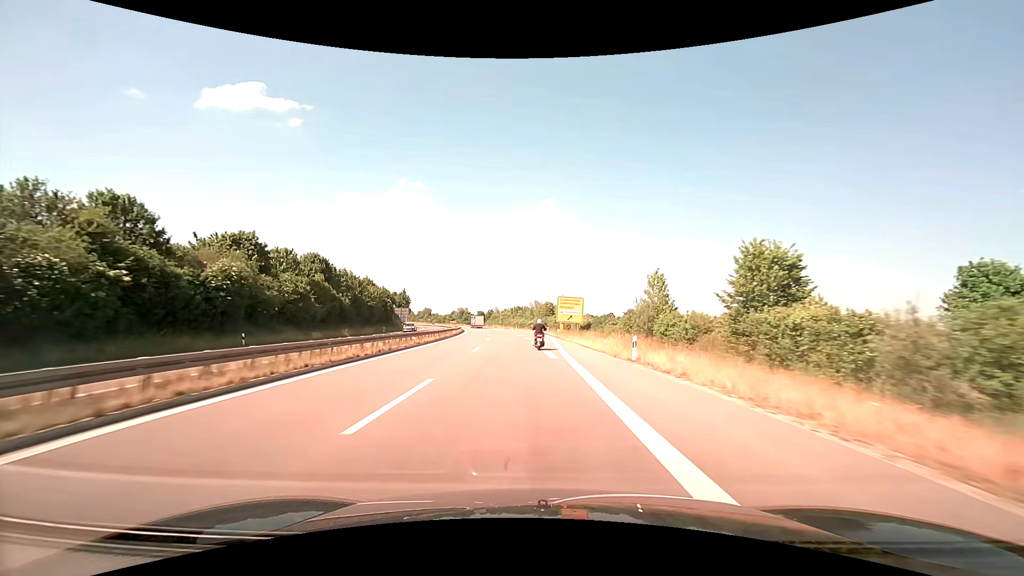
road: trunk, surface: asphalt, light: Day
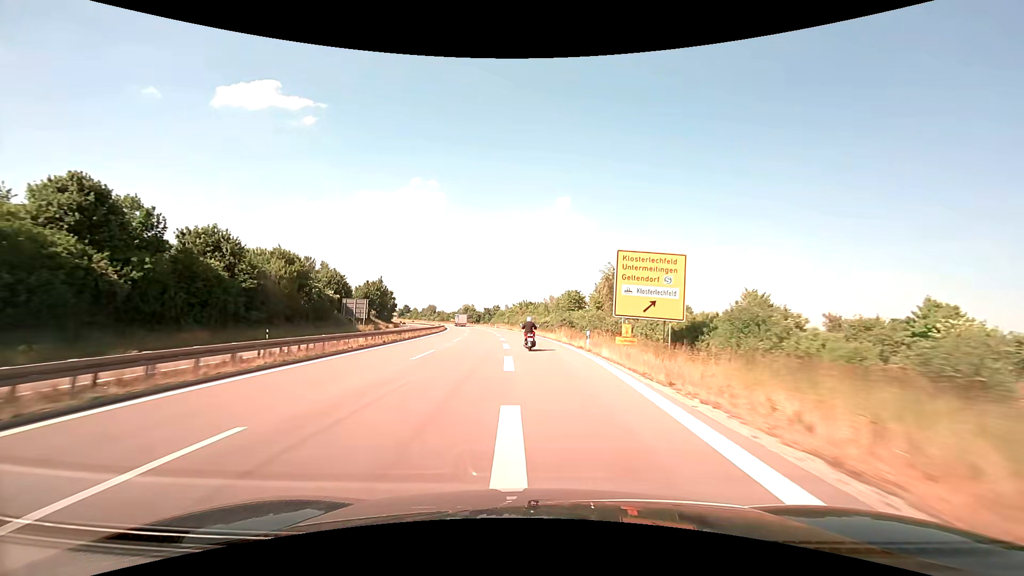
(-0.4, +41.8) m; -1°
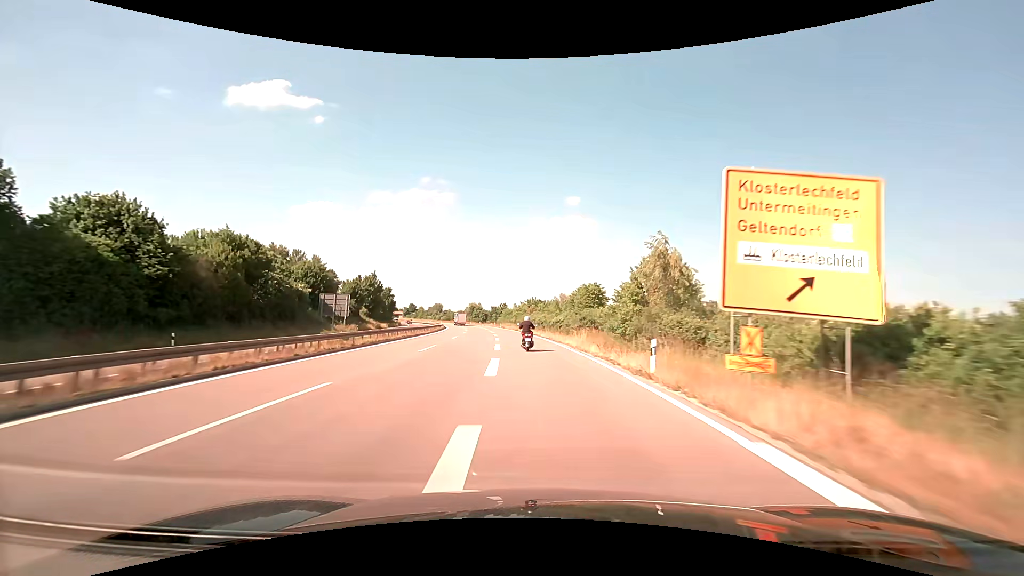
(-0.1, +13.5) m; -1°
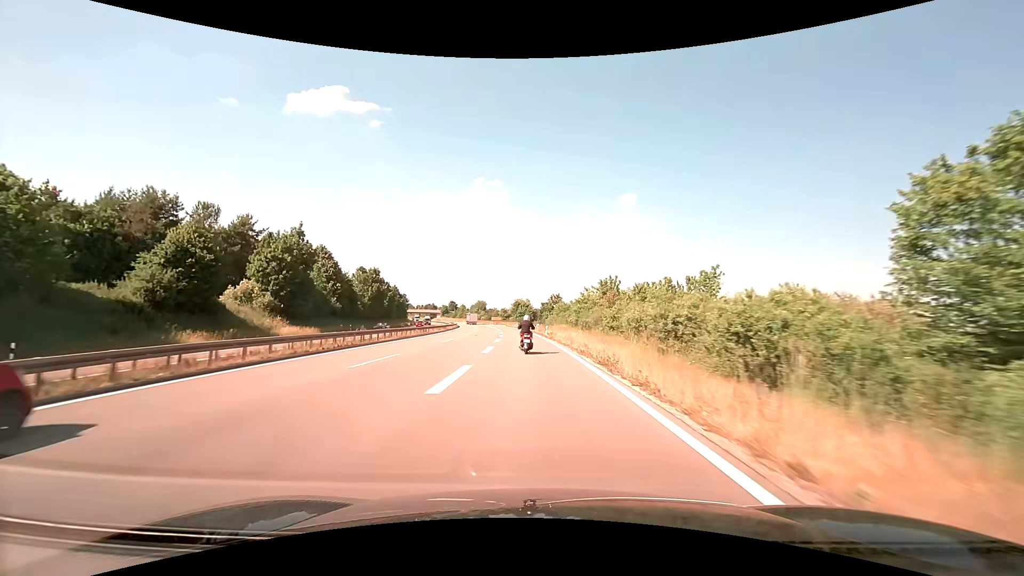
(-3.3, +62.5) m; -6°
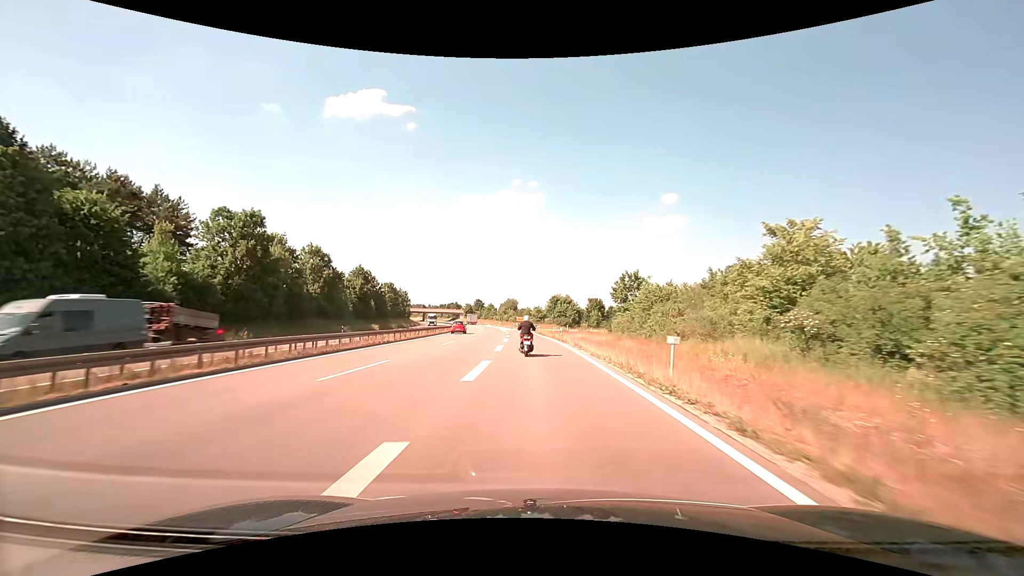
(-2.4, +57.7) m; -4°
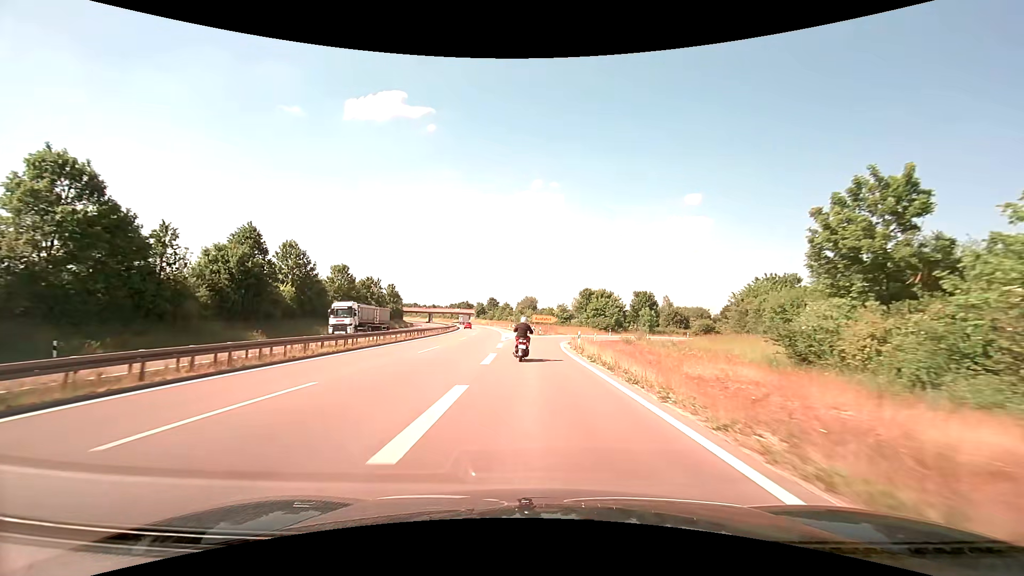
(-1.0, +42.4) m; -2°
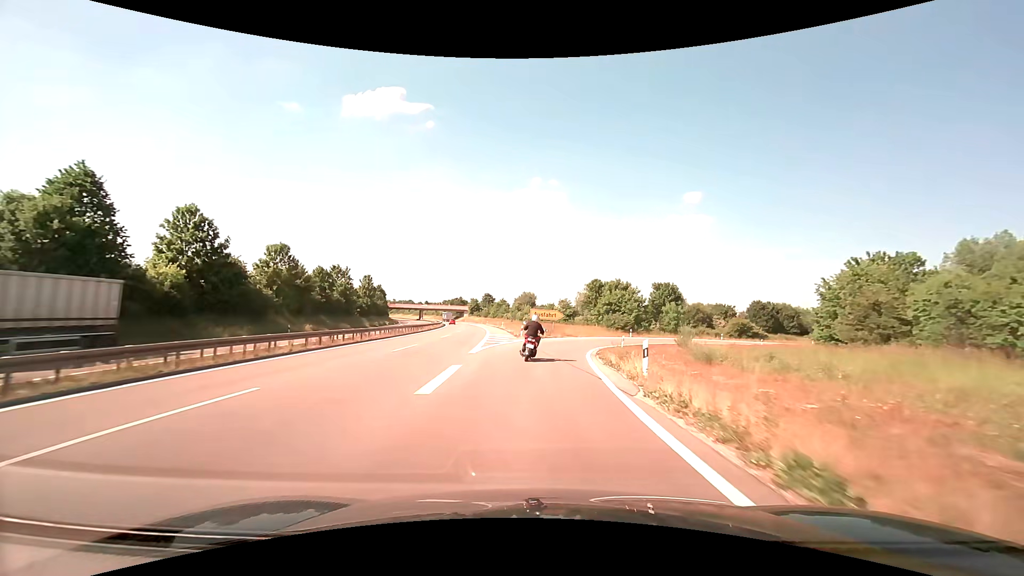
(-0.1, +19.5) m; 0°
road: trunk_link
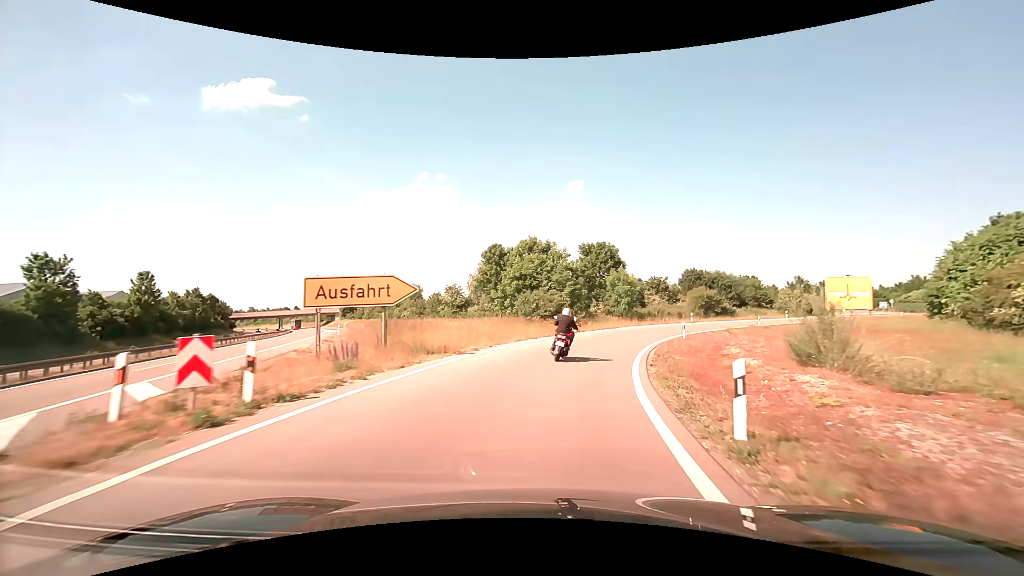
(+2.9, +34.9) m; +12°
(+1, +10) (+2, +20) (+5, +29) (+9, +39) (+14, +47) (+20, +55) (+27, +62) (+34, +69) (+42, +76) (+49, +83) m
